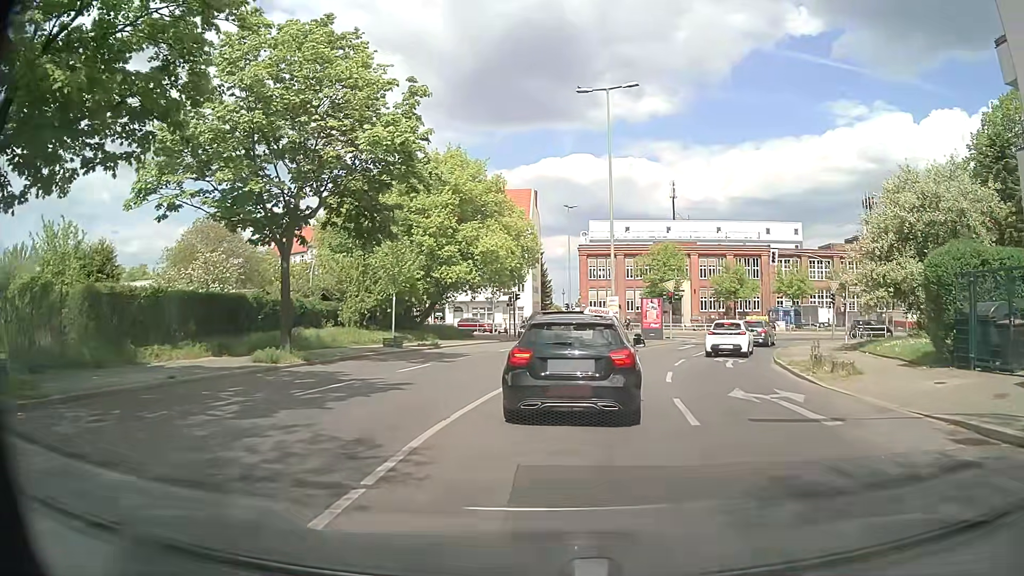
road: tertiary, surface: asphalt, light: Day
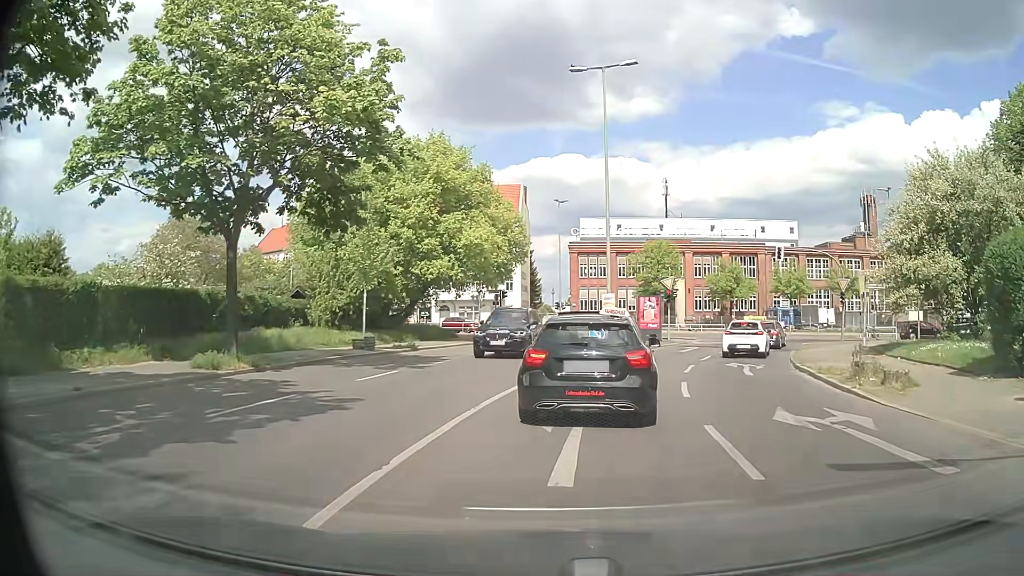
(+0.1, +3.0) m; +3°
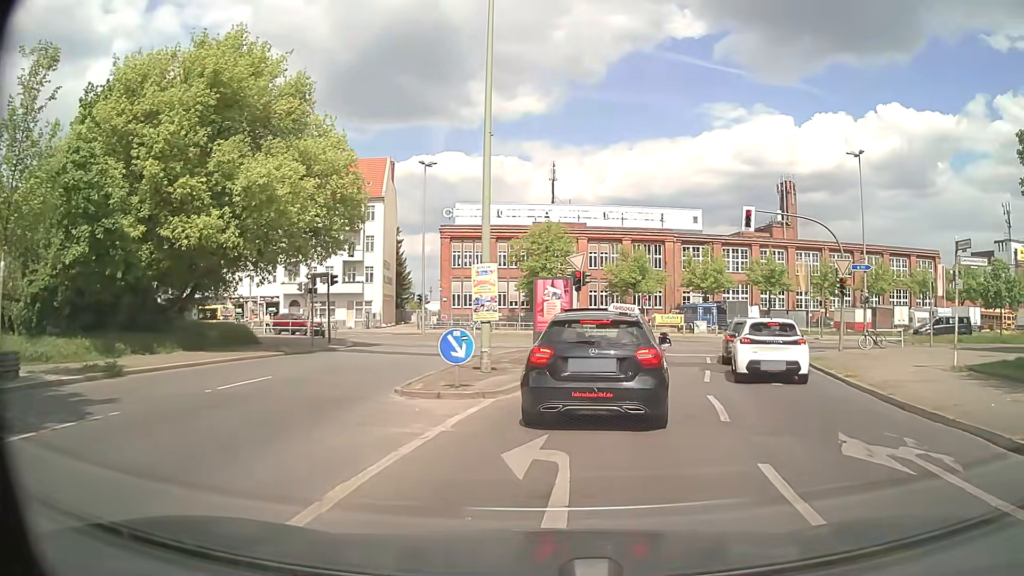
(+1.1, +14.8) m; +10°
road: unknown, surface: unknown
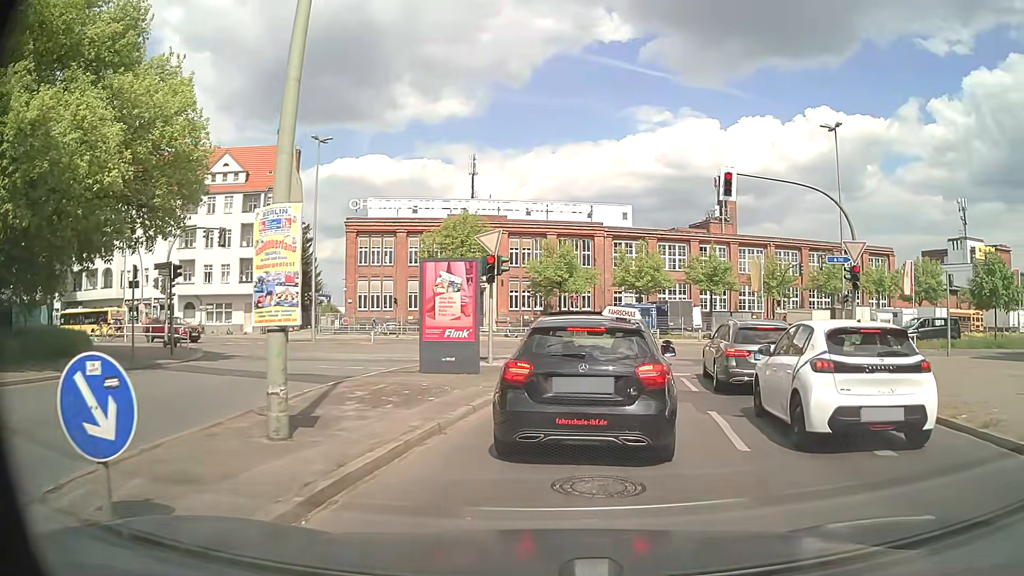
(+0.4, +7.8) m; +7°
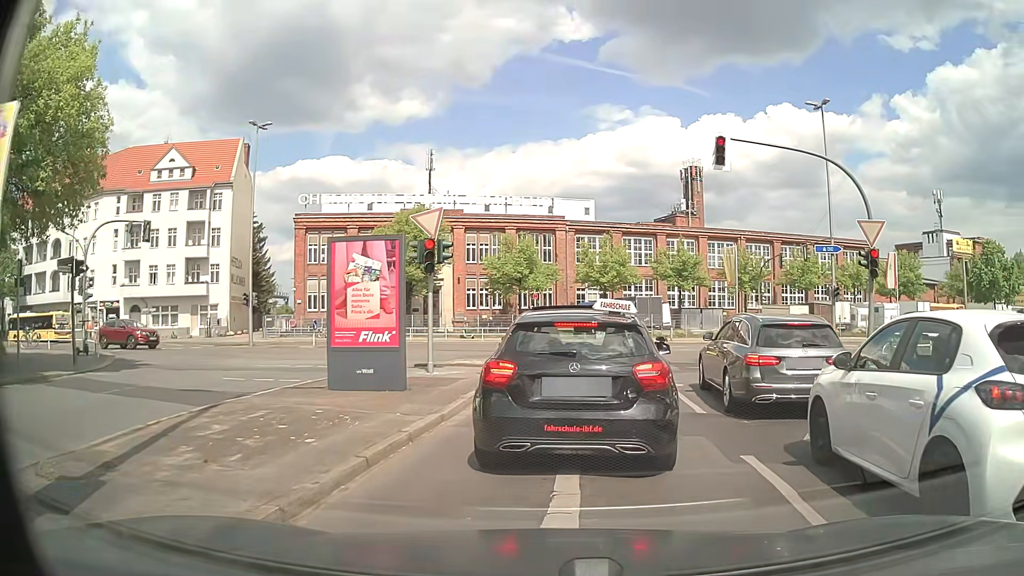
(+0.1, +3.7) m; +1°
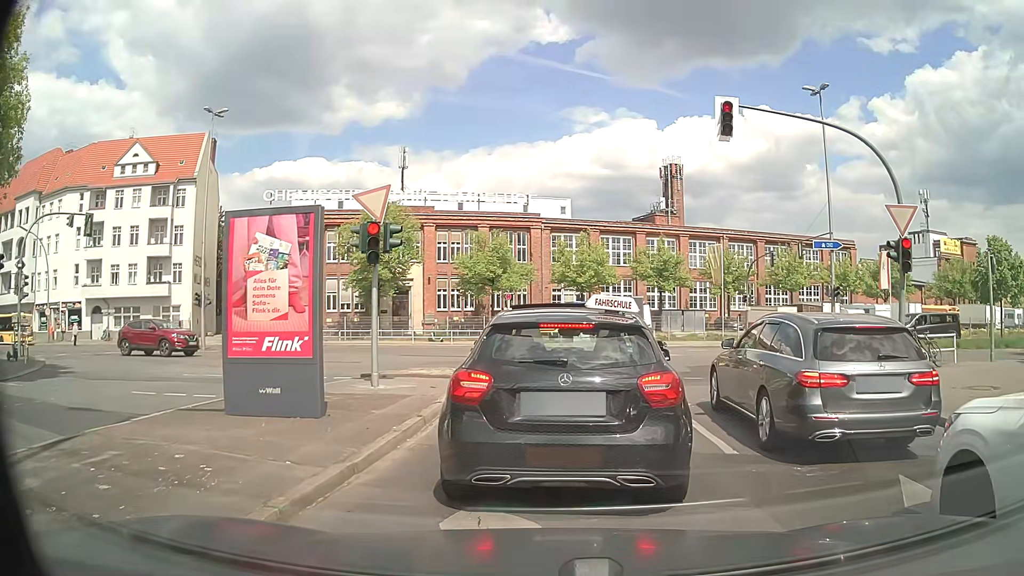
(+0.1, +2.8) m; +1°
